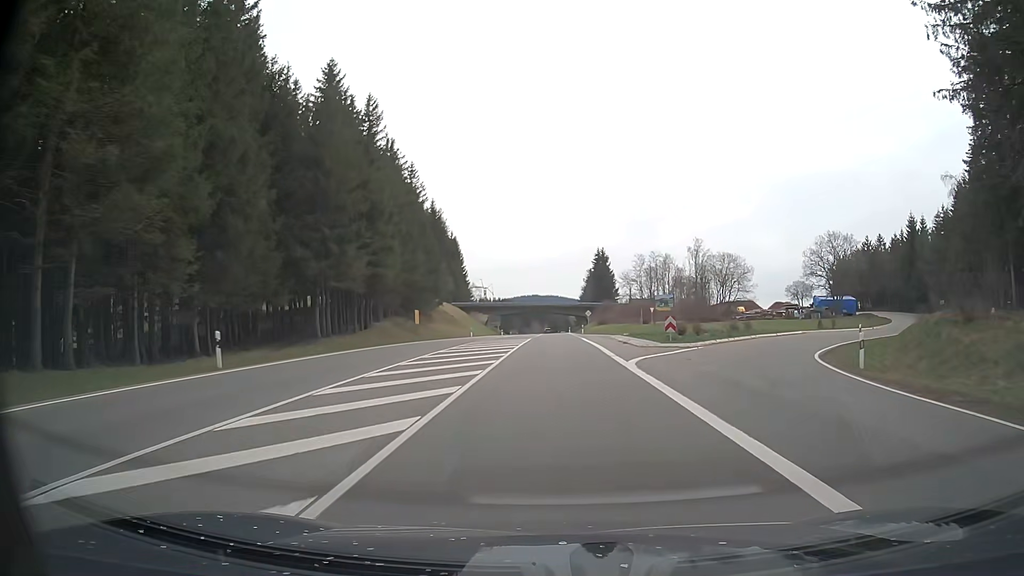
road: primary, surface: asphalt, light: Day
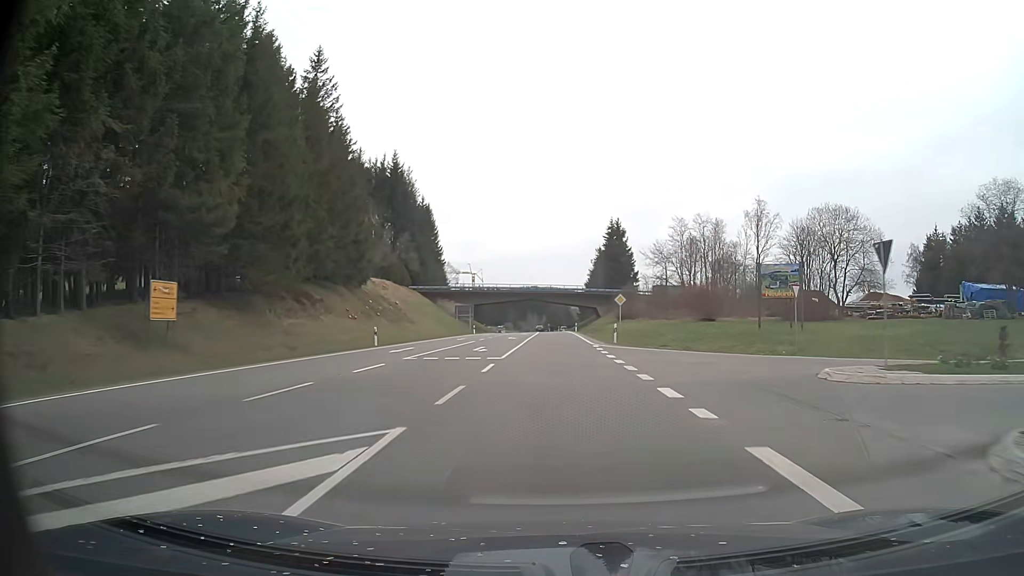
(+0.1, +43.2) m; 0°
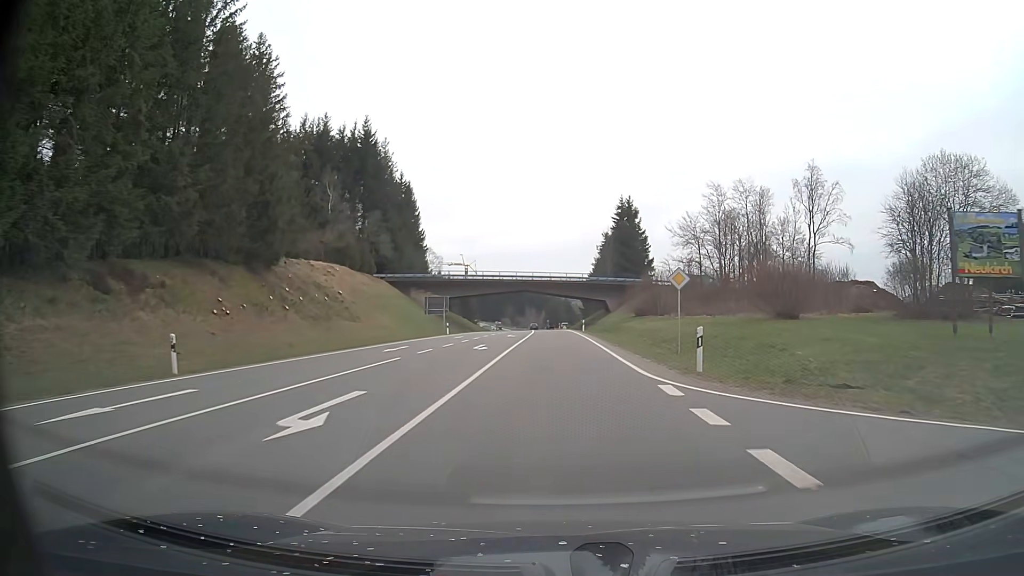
(+0.1, +21.1) m; 0°
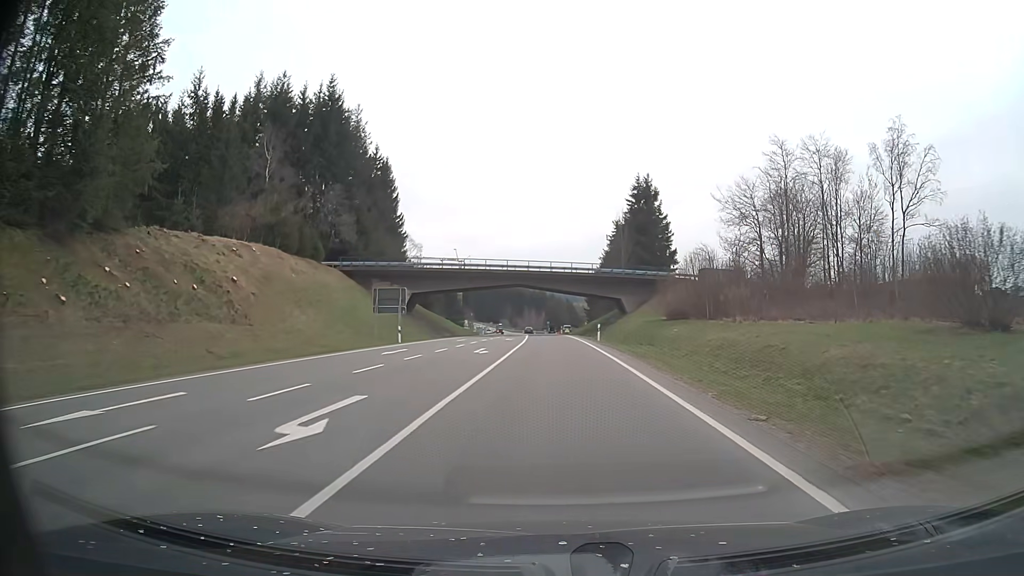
(0.0, +20.4) m; 0°
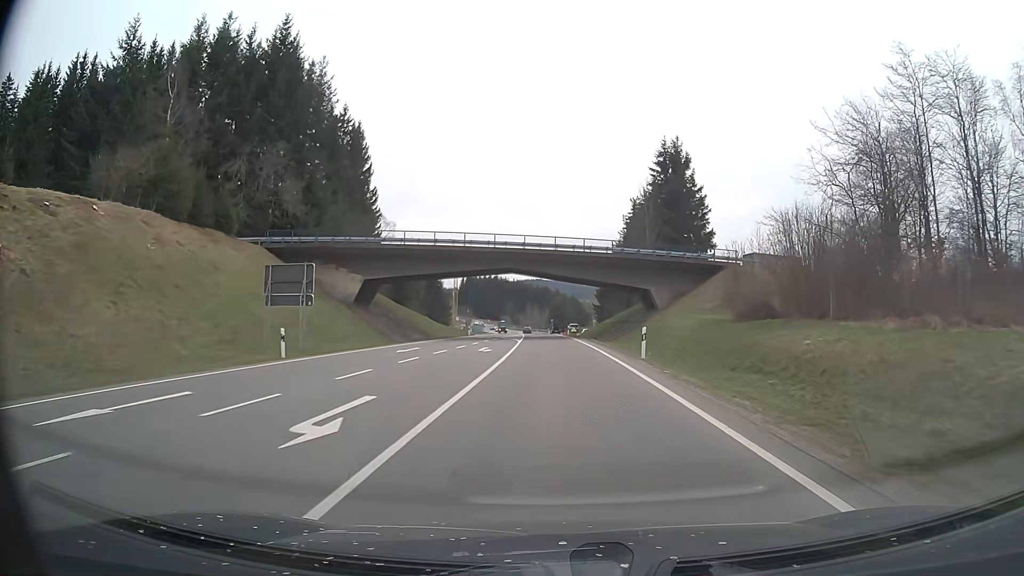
(0.0, +19.9) m; 0°
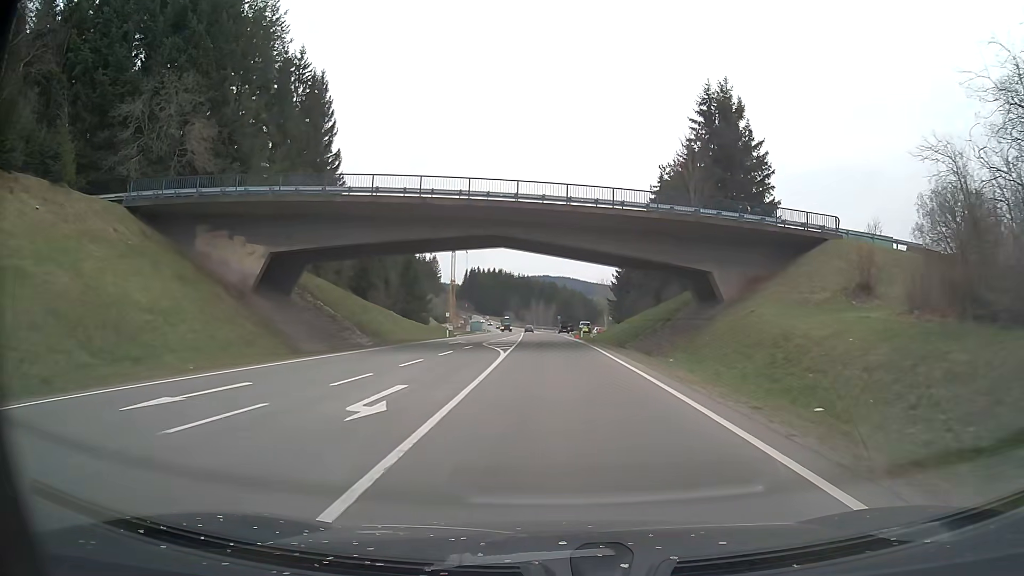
(-0.1, +19.8) m; -1°
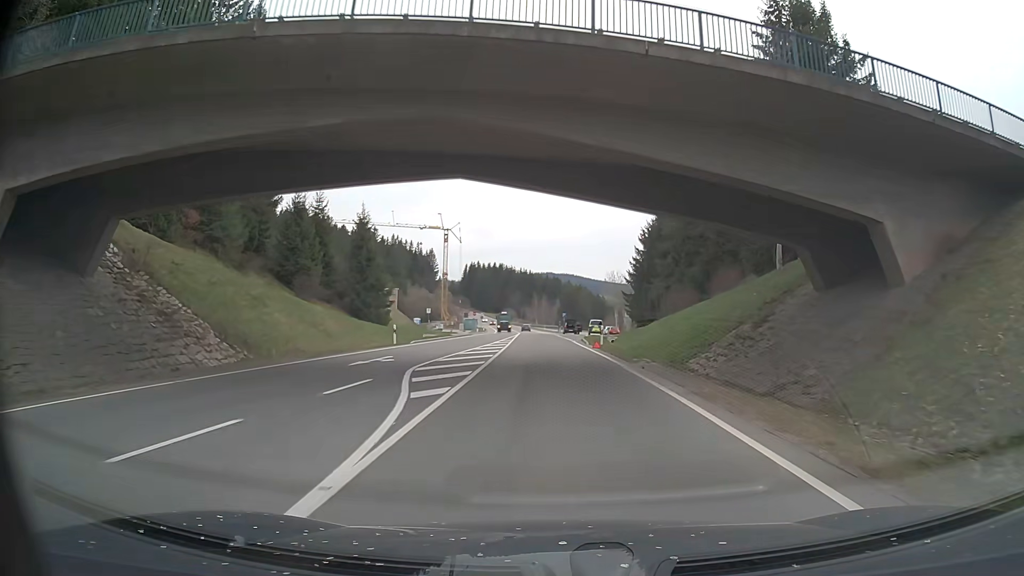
(0.0, +19.7) m; 0°
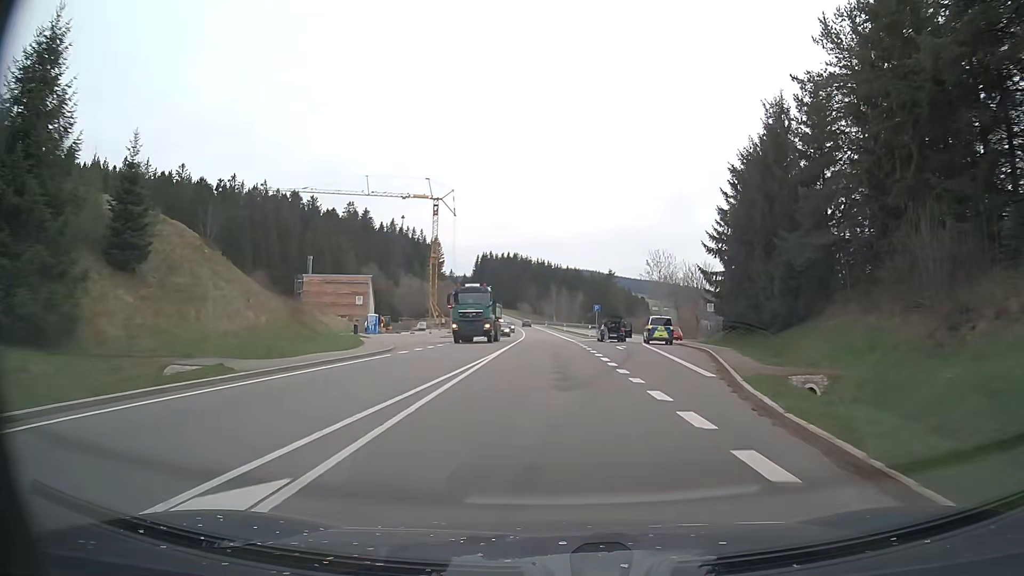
(-0.5, +40.3) m; -2°
(0, +10) (0, +20) (0, +30) (0, +40) (0, +50) (-1, +60) (-1, +70) (-1, +80) (-2, +90) (-2, +100) m
